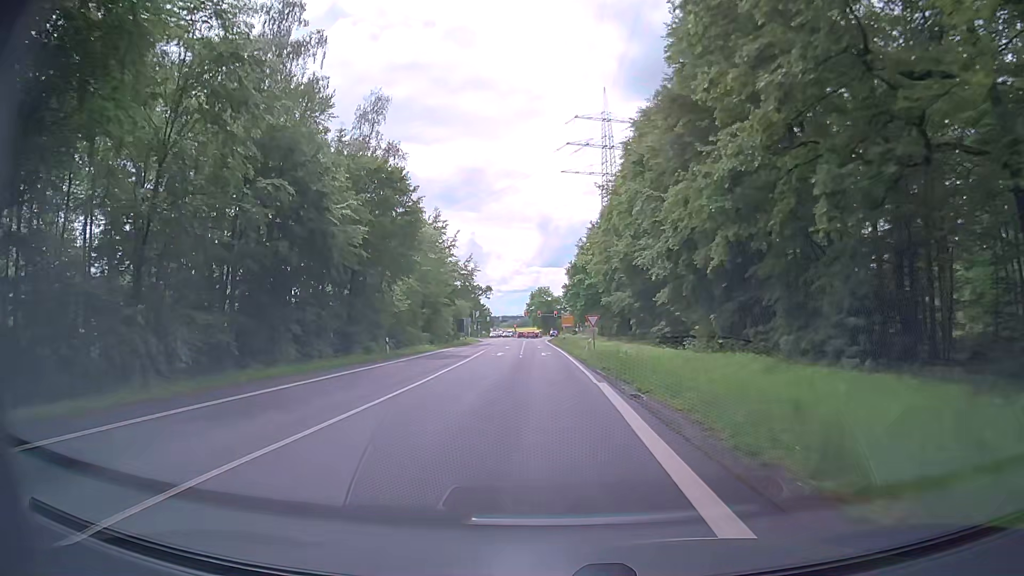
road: secondary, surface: asphalt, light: Day
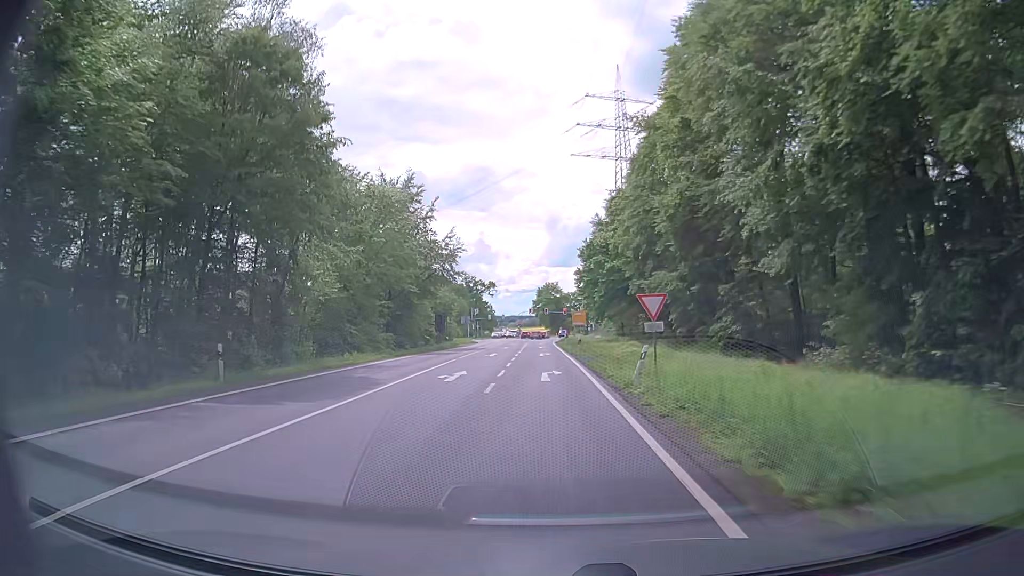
(-0.1, +21.8) m; -1°
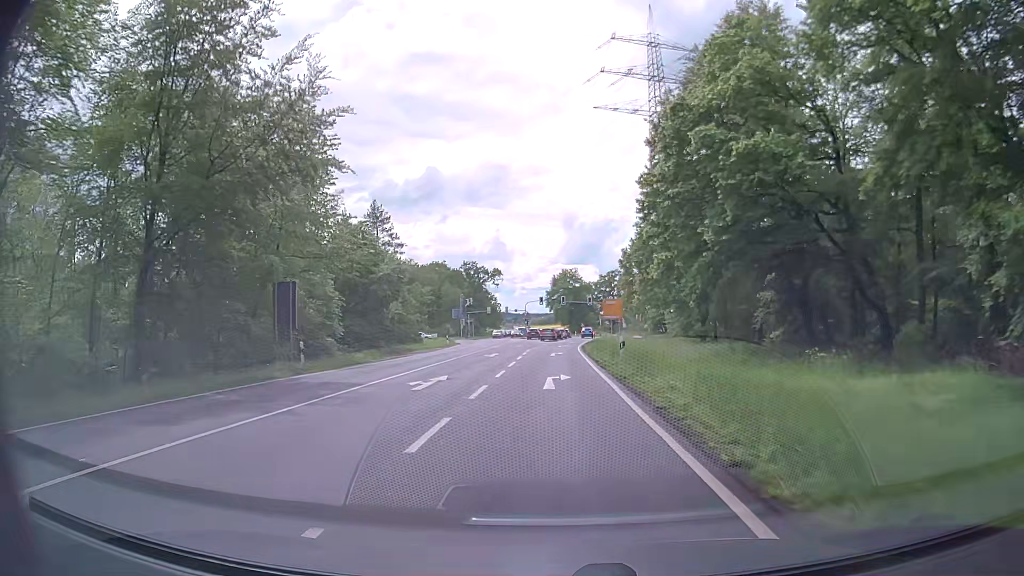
(-0.7, +43.3) m; -2°
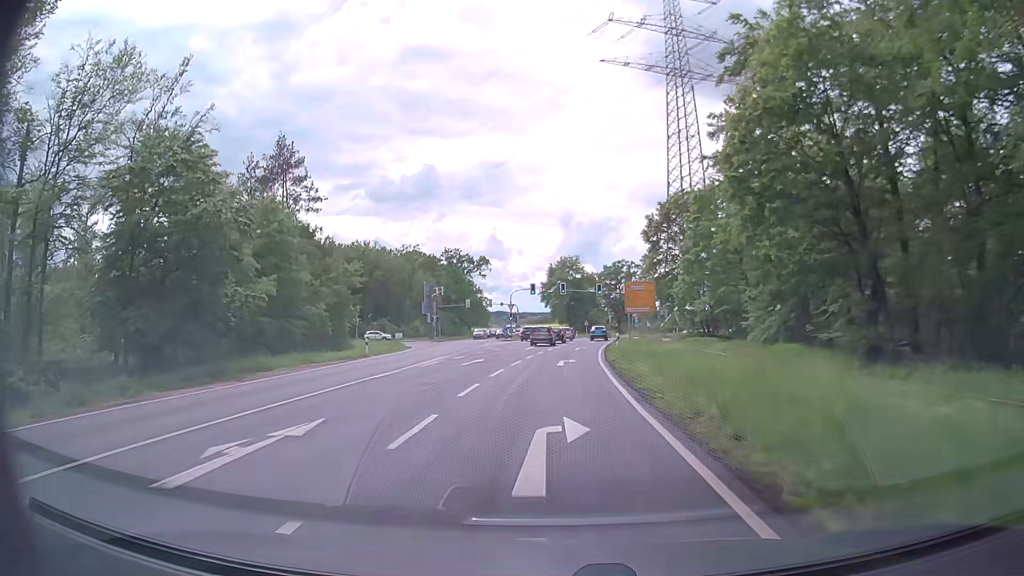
(+0.2, +29.6) m; +1°
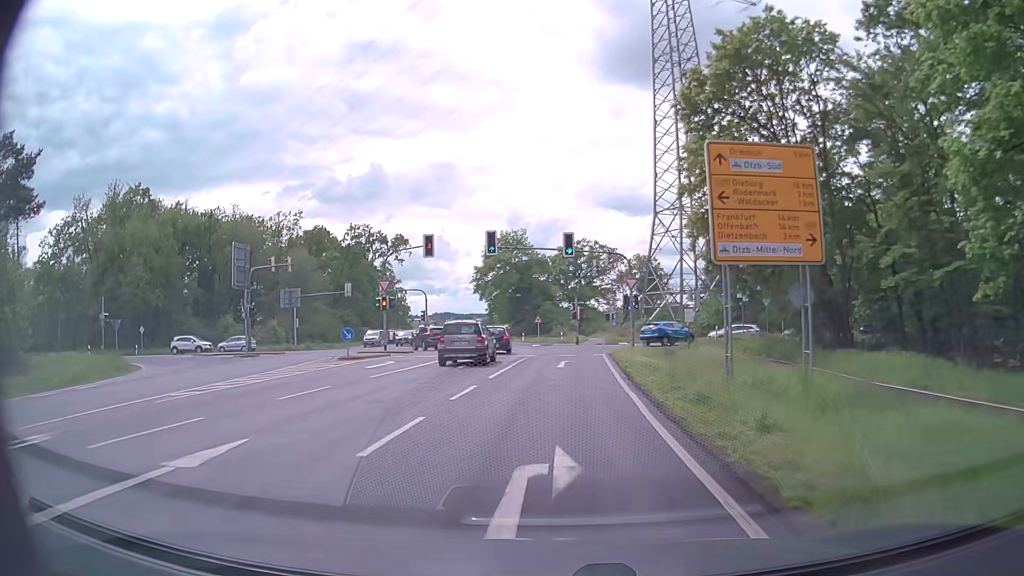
(+1.4, +42.0) m; +5°
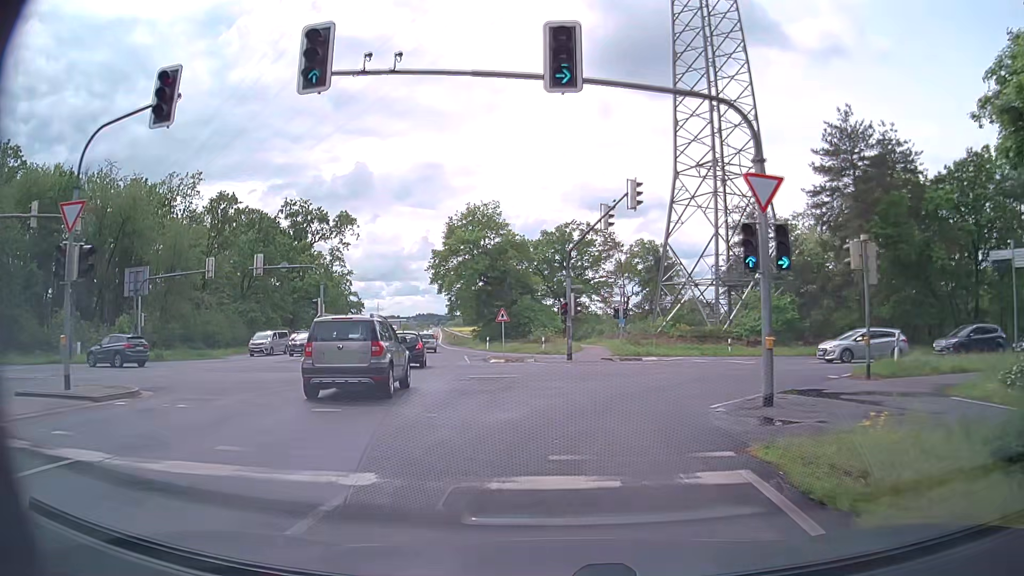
(+0.2, +26.2) m; +1°
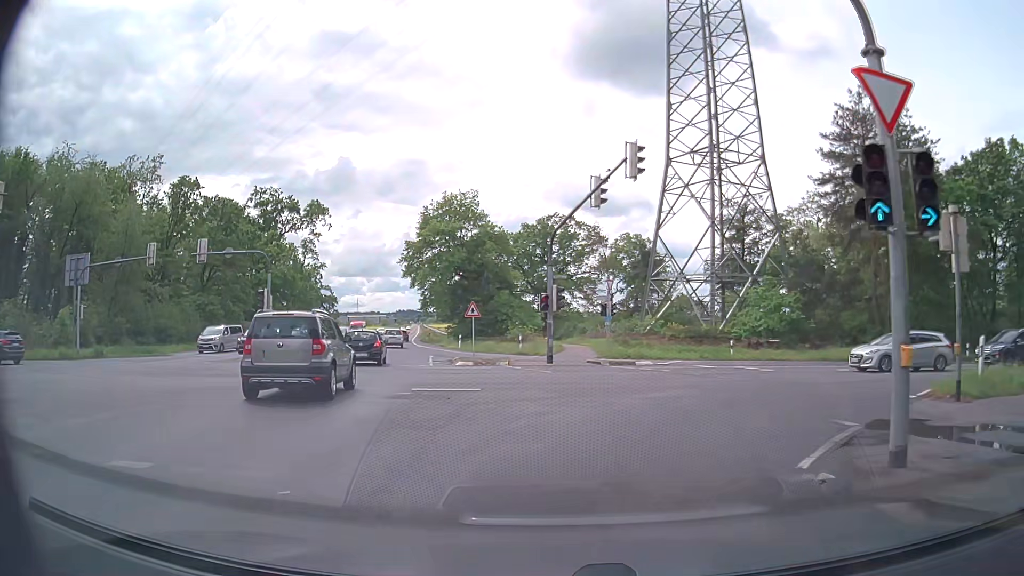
(0.0, +5.2) m; +2°
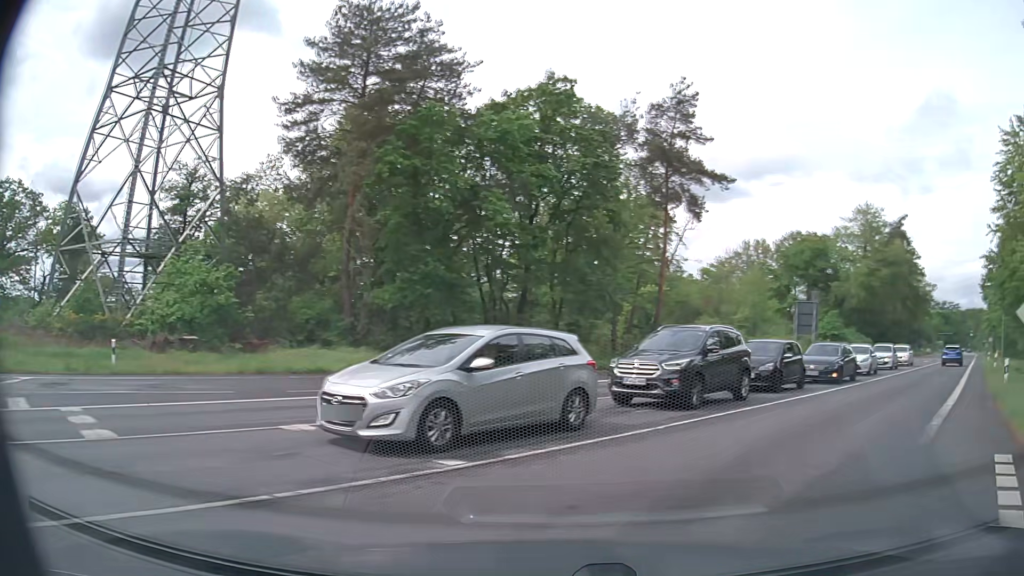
(+5.2, +15.3) m; +45°
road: primary
